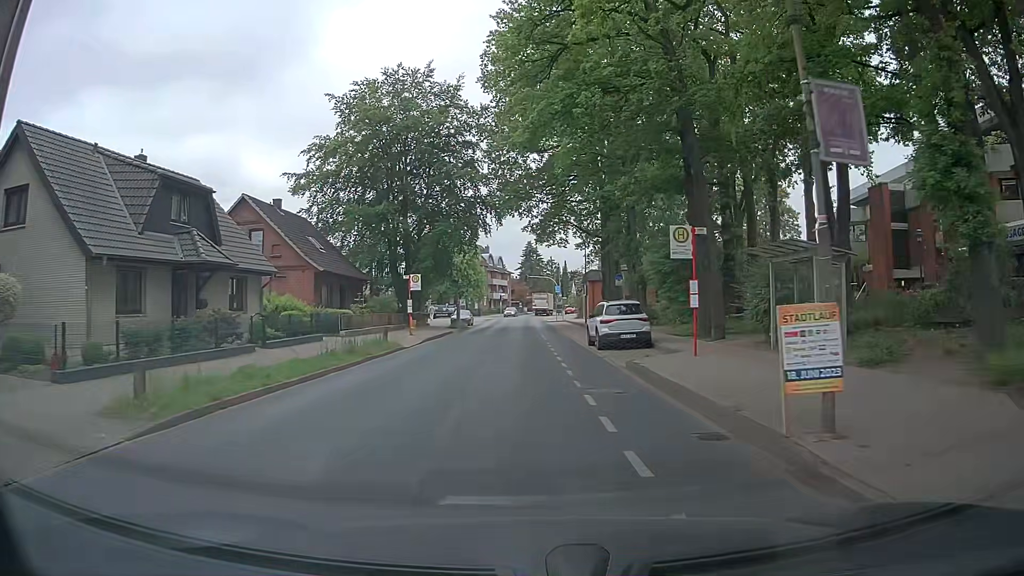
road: tertiary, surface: asphalt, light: Day
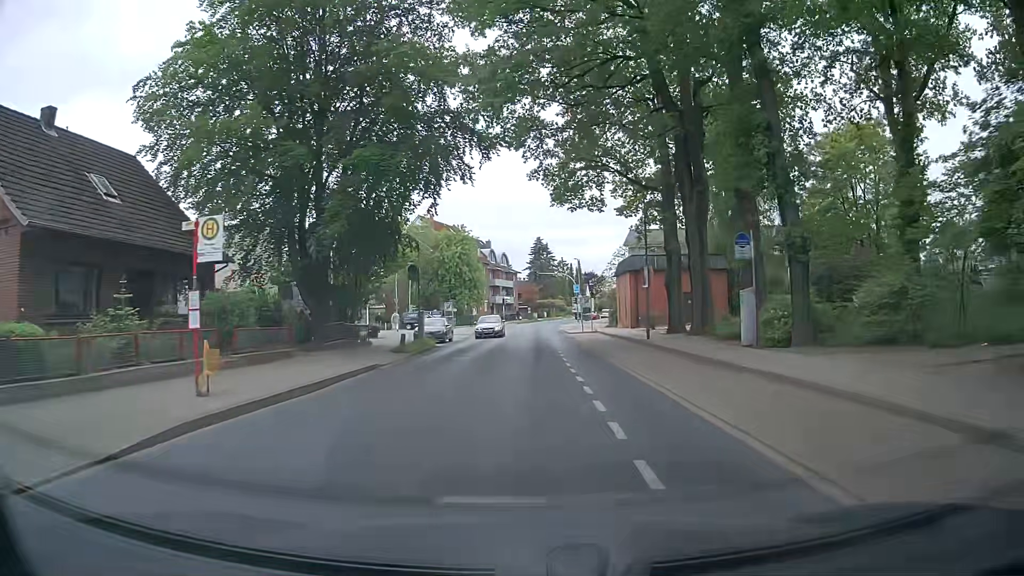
(-0.3, +24.1) m; -2°
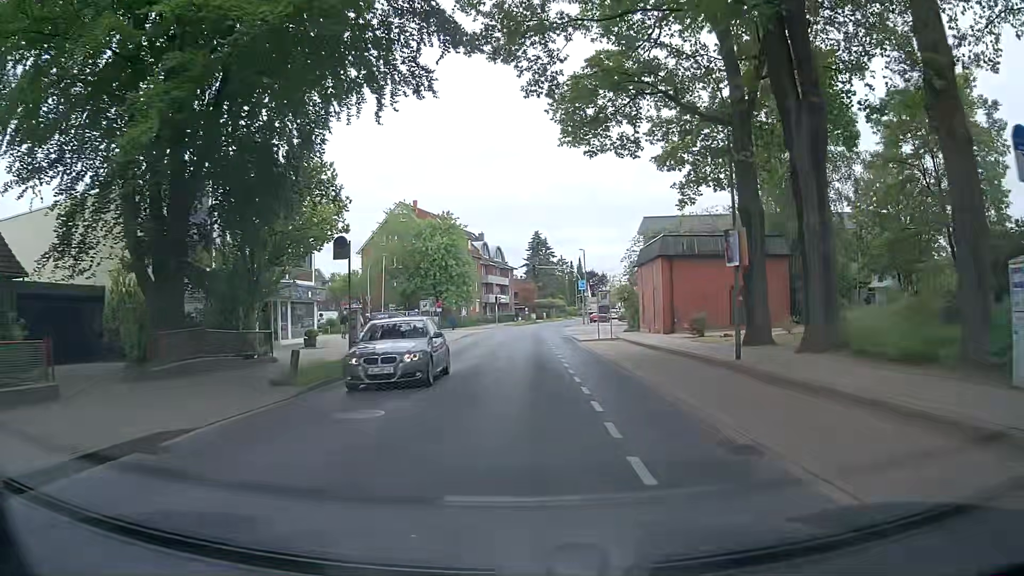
(+0.3, +12.7) m; +1°
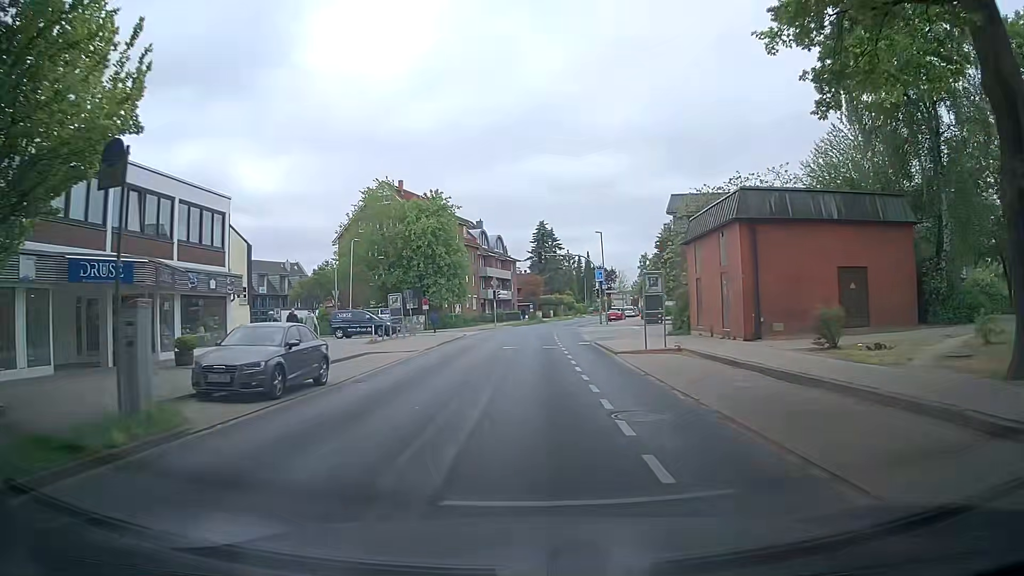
(0.0, +12.9) m; 0°
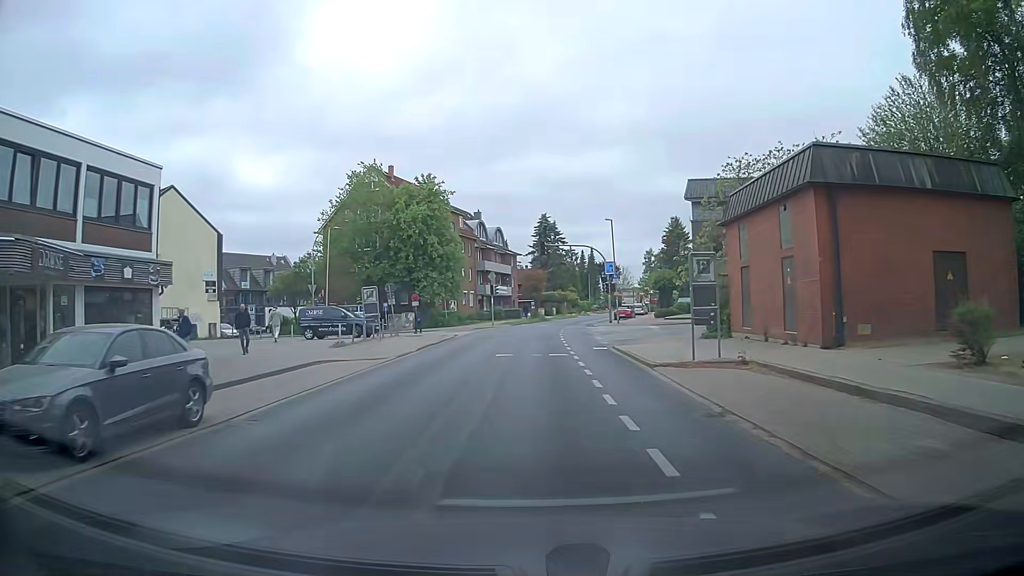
(-0.1, +6.2) m; -1°
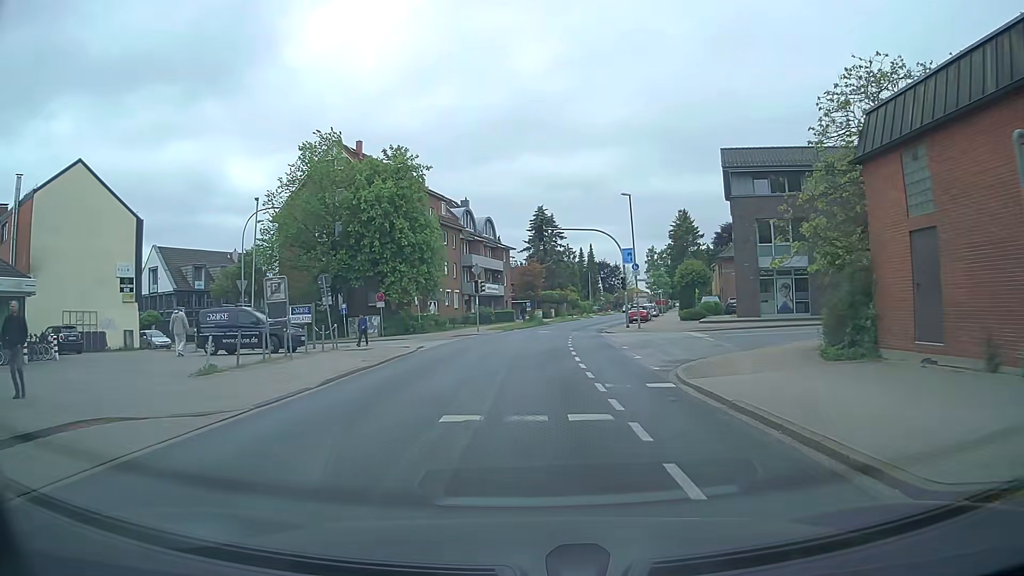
(+0.1, +11.4) m; +1°
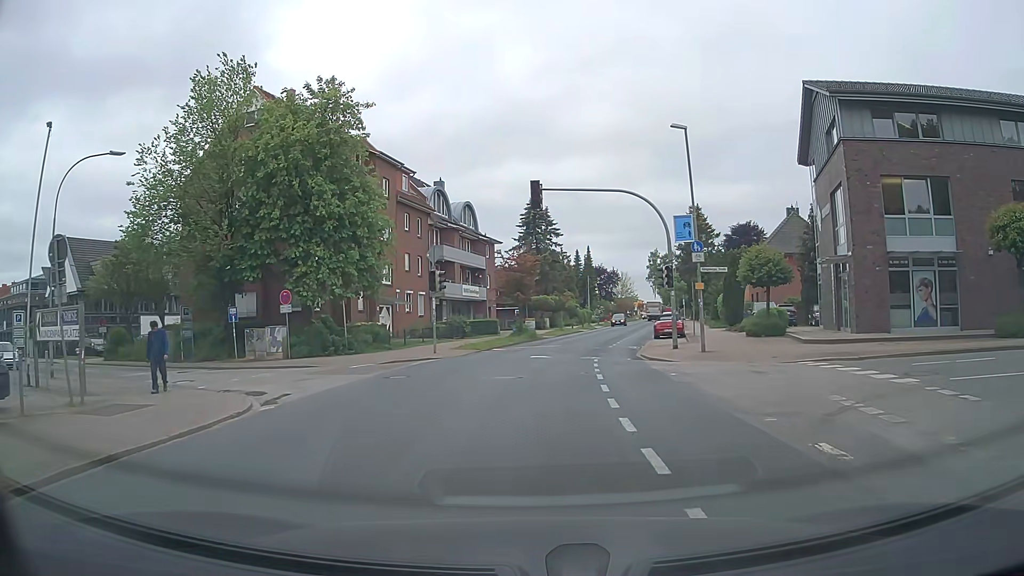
(+0.2, +16.0) m; +1°
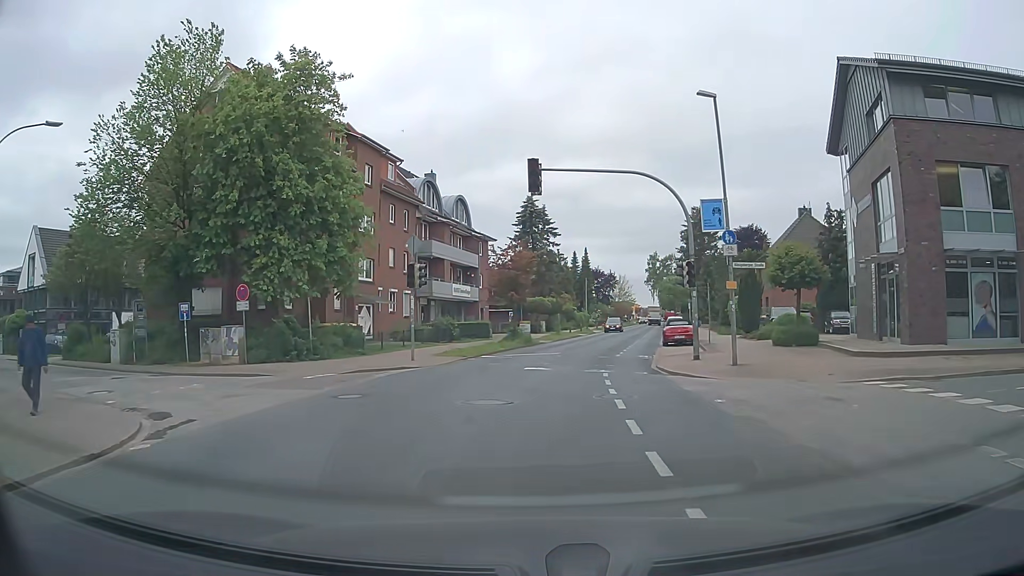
(0.0, +4.2) m; 0°
(0, +10) (+1, +20) (+3, +30) (+5, +40) (+7, +49) (+9, +59) (+11, +69) (+13, +79) (+16, +88) (+18, +98) m
